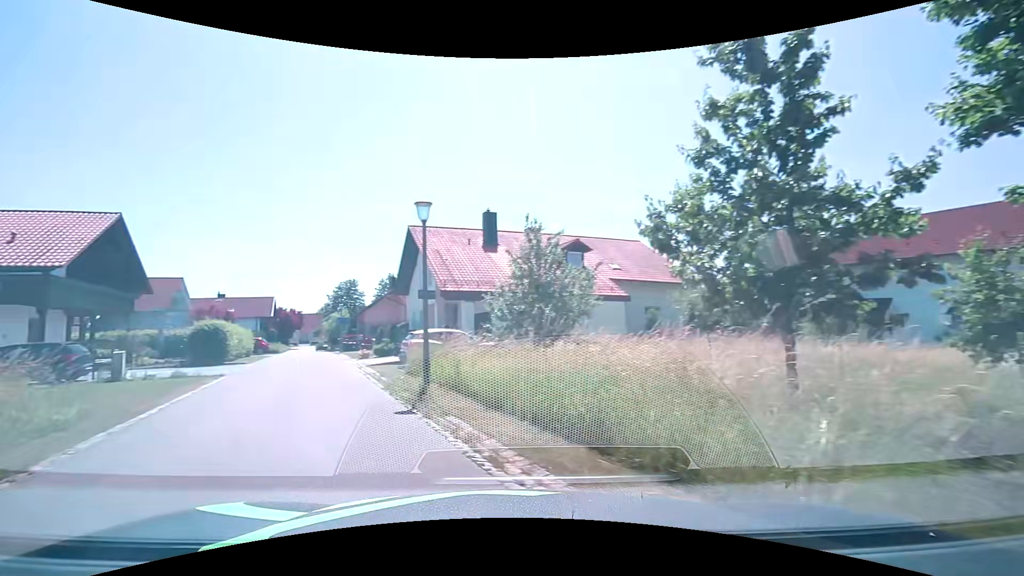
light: Day
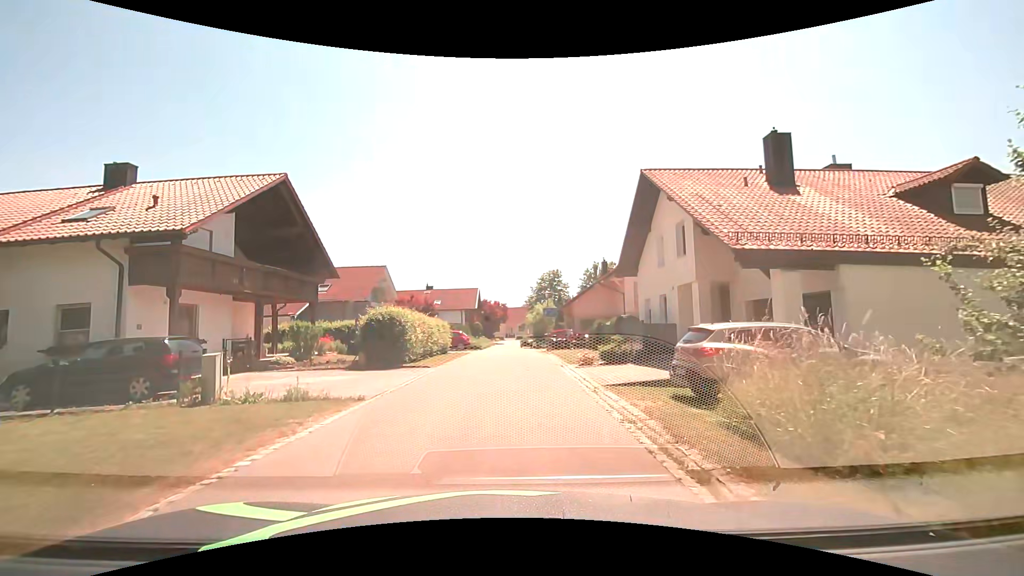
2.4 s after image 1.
(-3.4, +10.0) m; -25°
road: residential
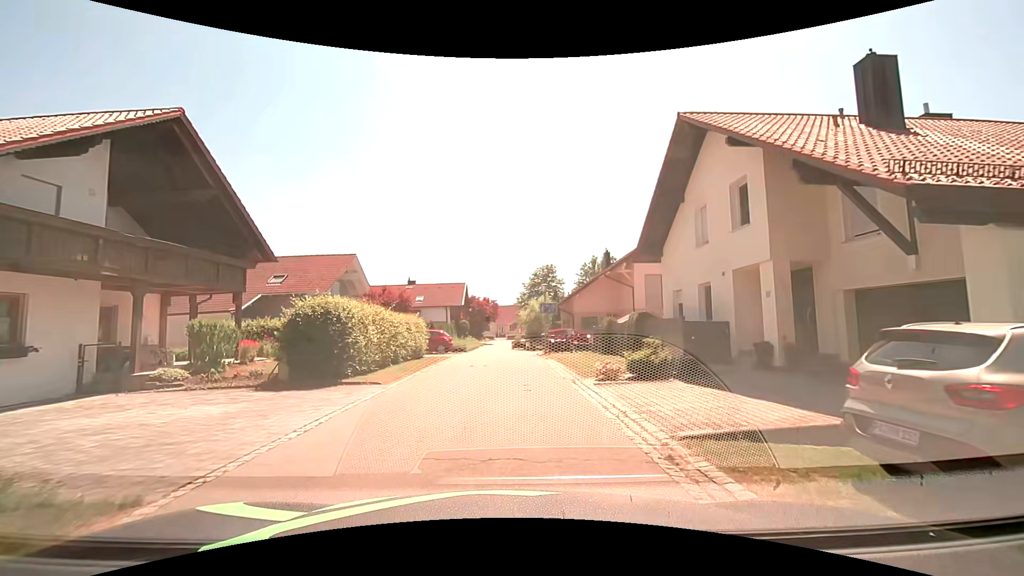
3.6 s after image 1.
(+0.1, +5.8) m; +1°
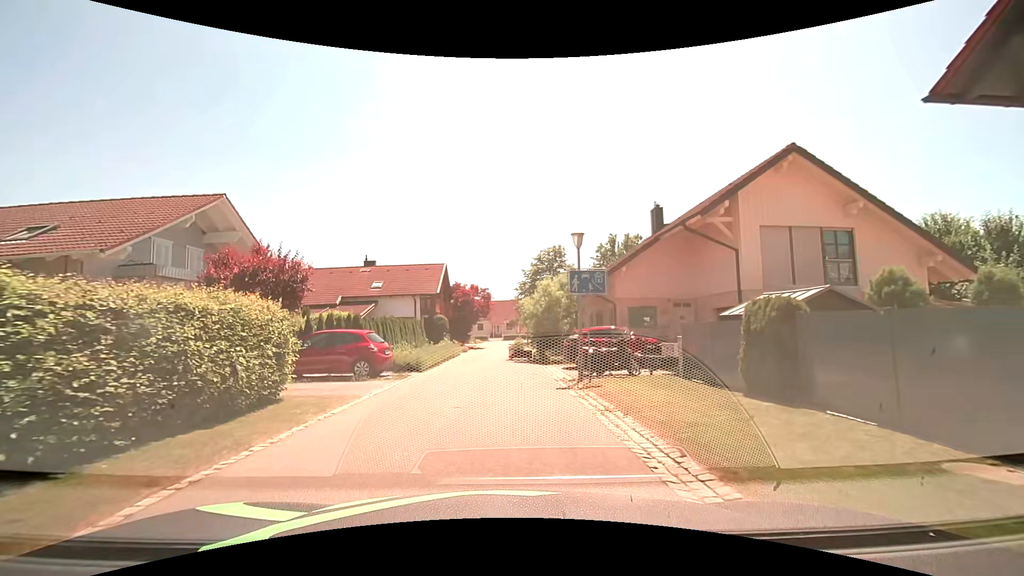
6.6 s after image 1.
(+0.2, +16.0) m; +1°
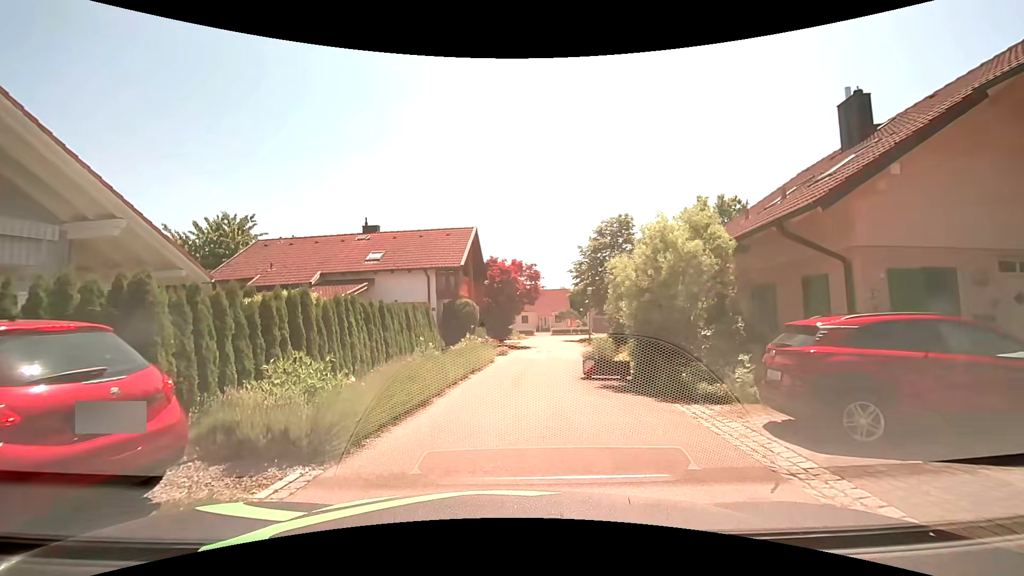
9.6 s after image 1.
(-0.7, +12.3) m; -6°
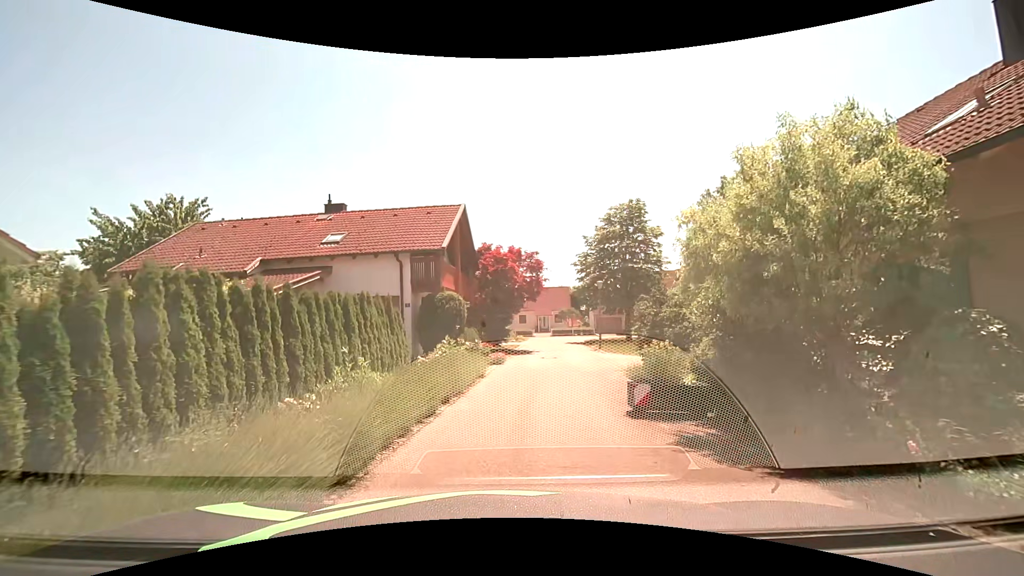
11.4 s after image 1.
(0.0, +5.4) m; 0°
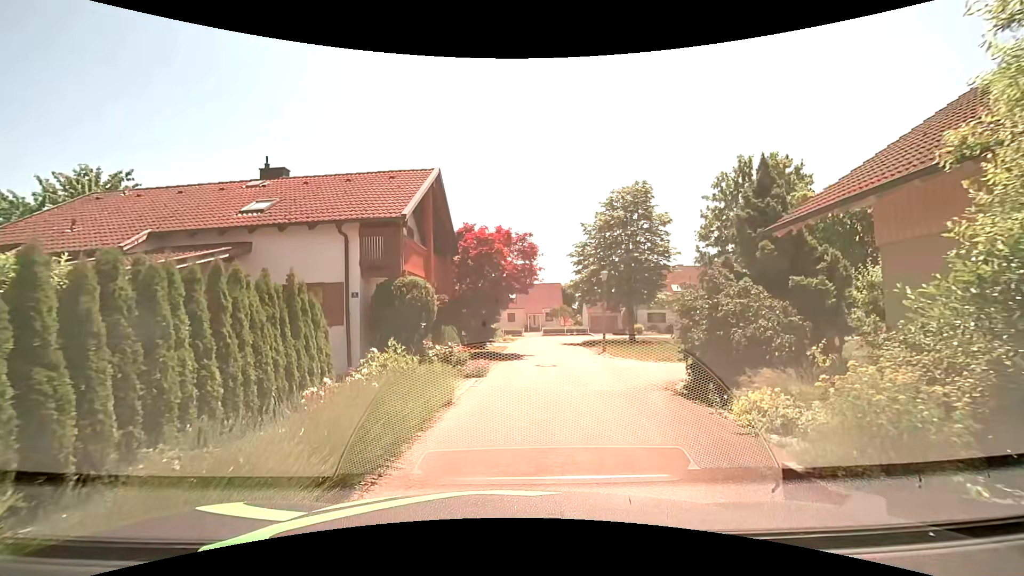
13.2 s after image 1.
(+0.1, +5.0) m; +1°
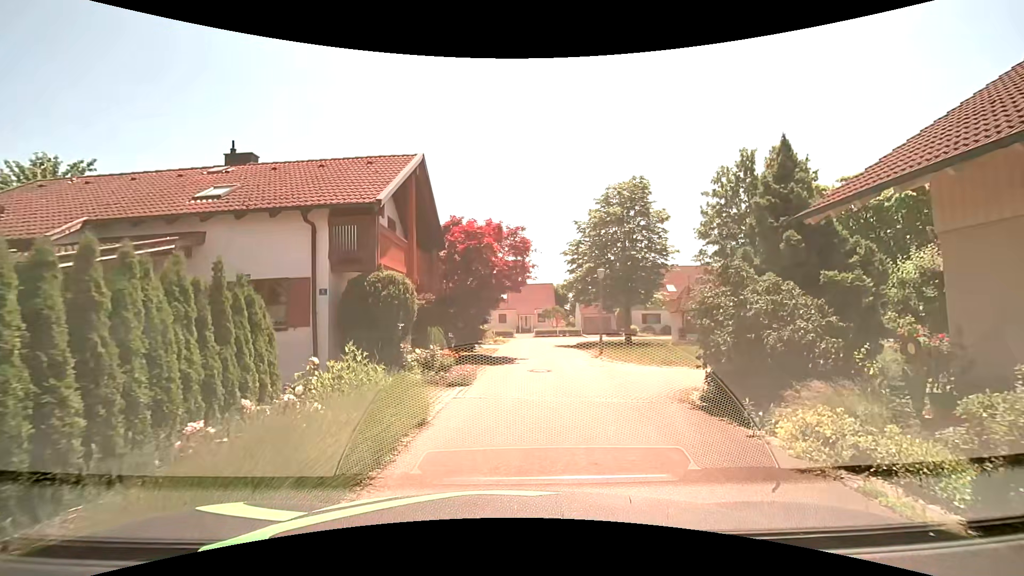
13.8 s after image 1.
(0.0, +1.6) m; +3°
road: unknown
